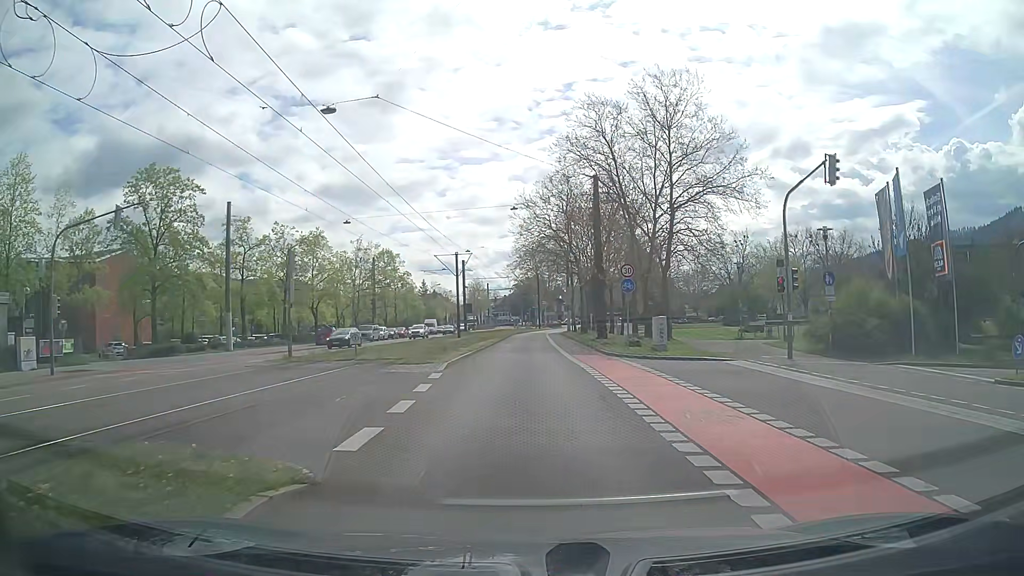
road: secondary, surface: asphalt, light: Day
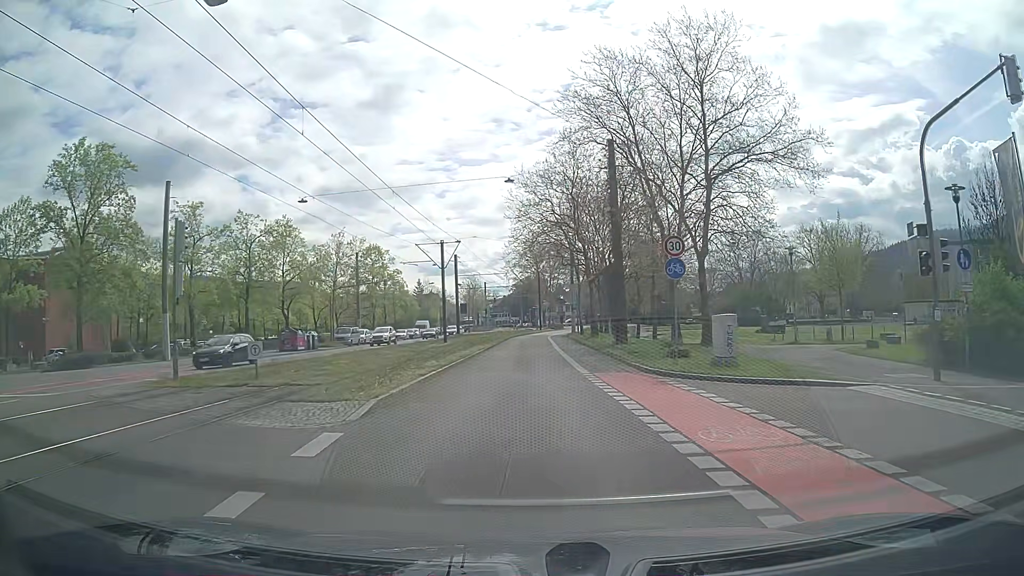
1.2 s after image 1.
(-0.2, +9.2) m; -1°
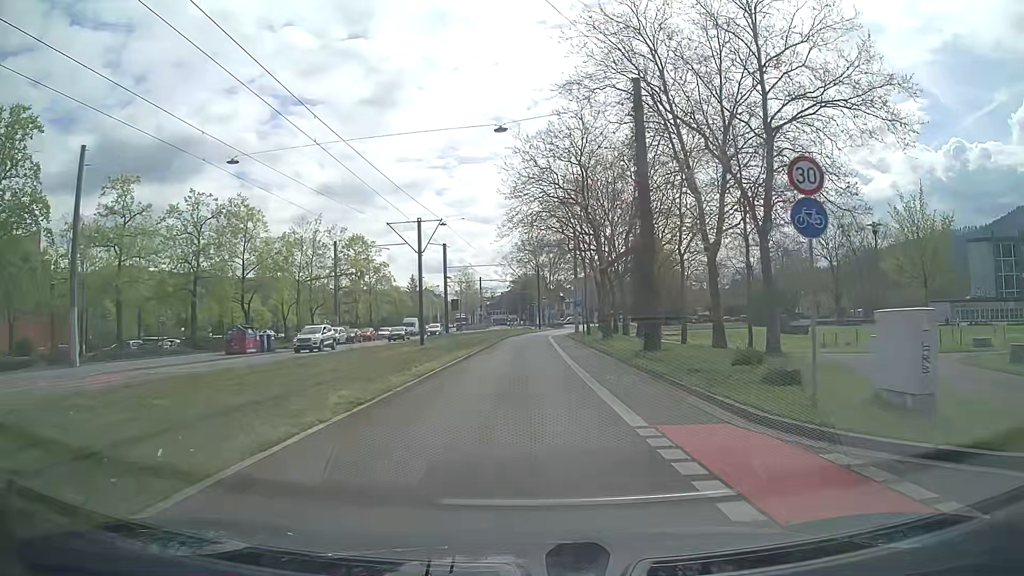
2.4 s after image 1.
(+0.1, +9.3) m; +1°
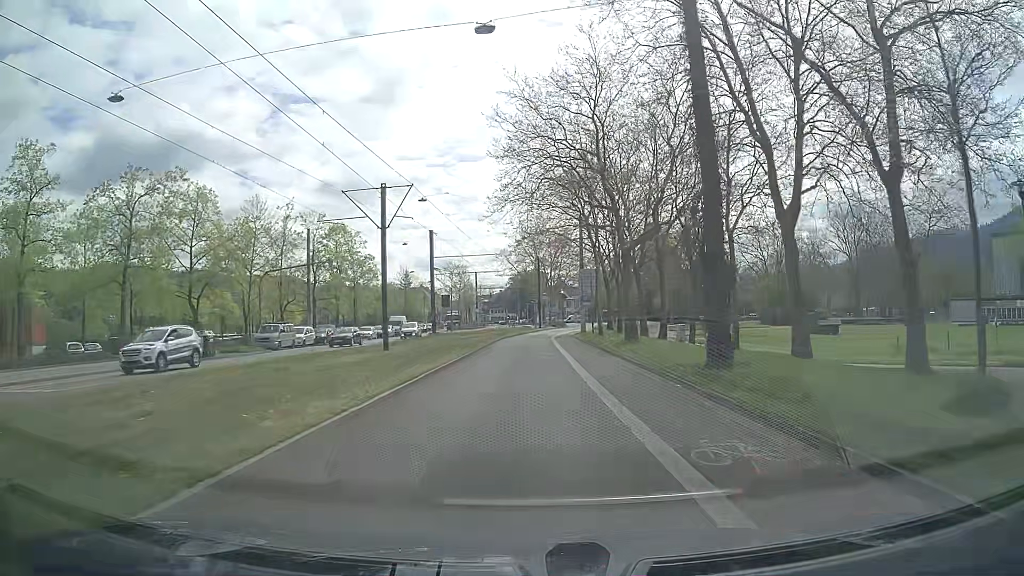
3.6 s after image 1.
(0.0, +9.4) m; 0°
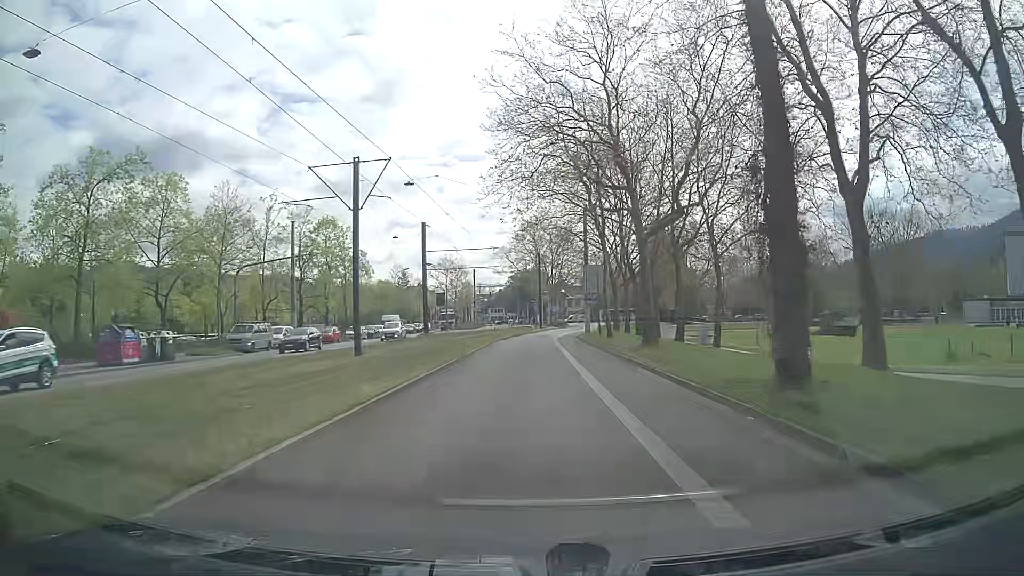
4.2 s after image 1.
(0.0, +4.8) m; 0°
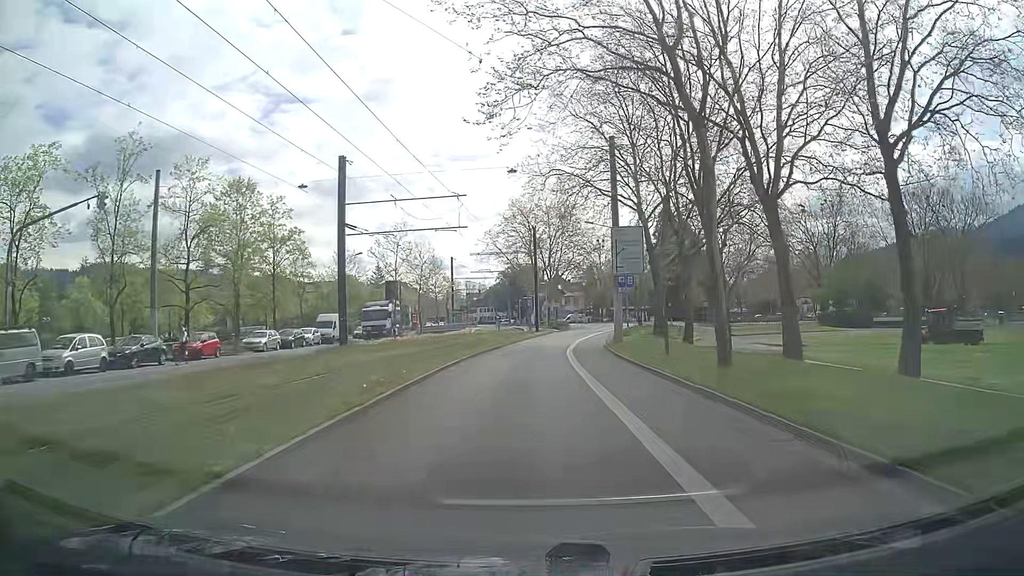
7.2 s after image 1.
(+0.2, +24.2) m; +1°
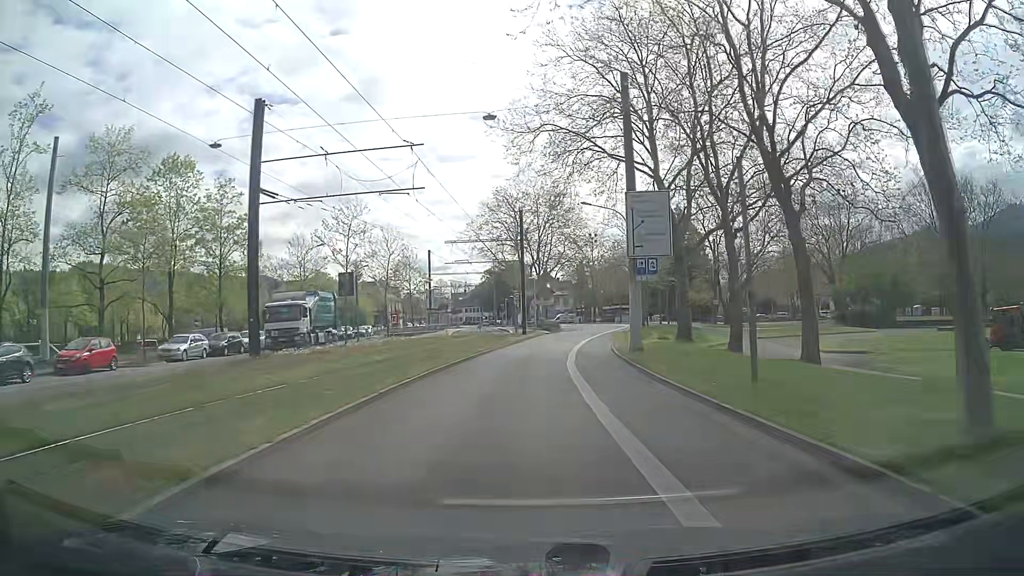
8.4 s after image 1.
(0.0, +9.8) m; +1°
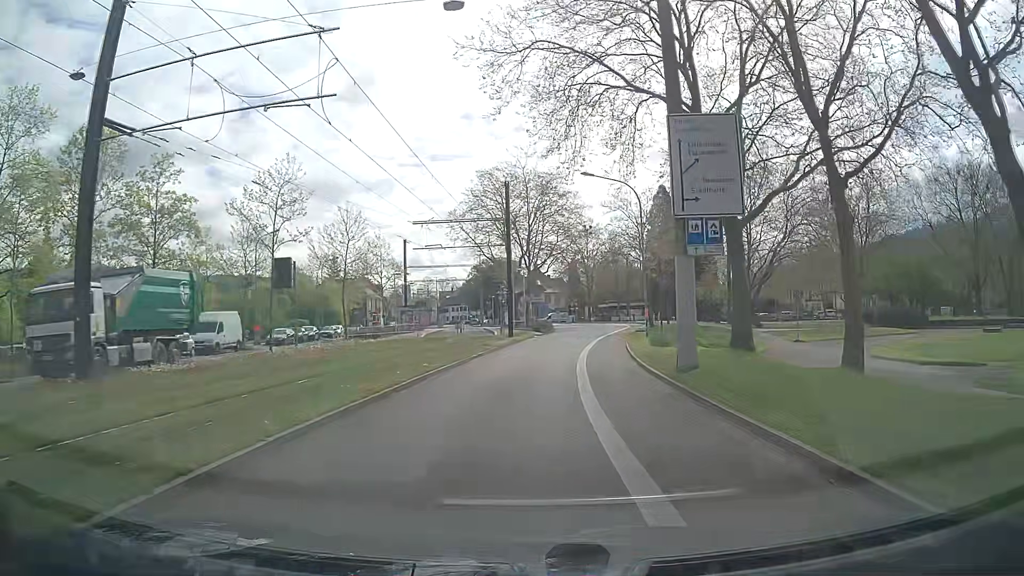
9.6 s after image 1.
(0.0, +9.9) m; +1°
(0, +10) (0, +20) (+1, +30) (+2, +40) (+4, +50) (+6, +60) (+8, +69) (+9, +79) (+9, +89) (+8, +99) m
